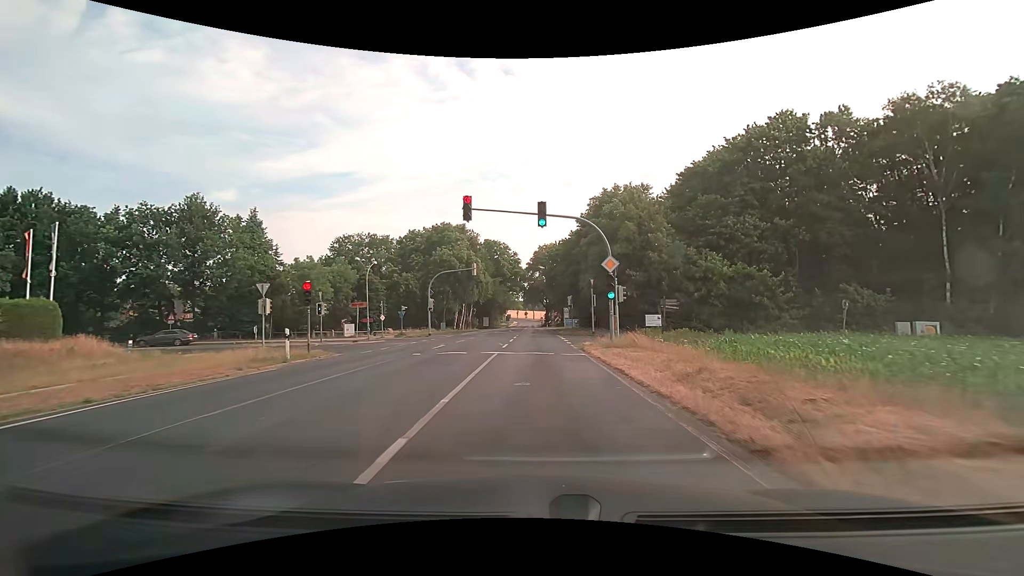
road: secondary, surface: asphalt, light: Day
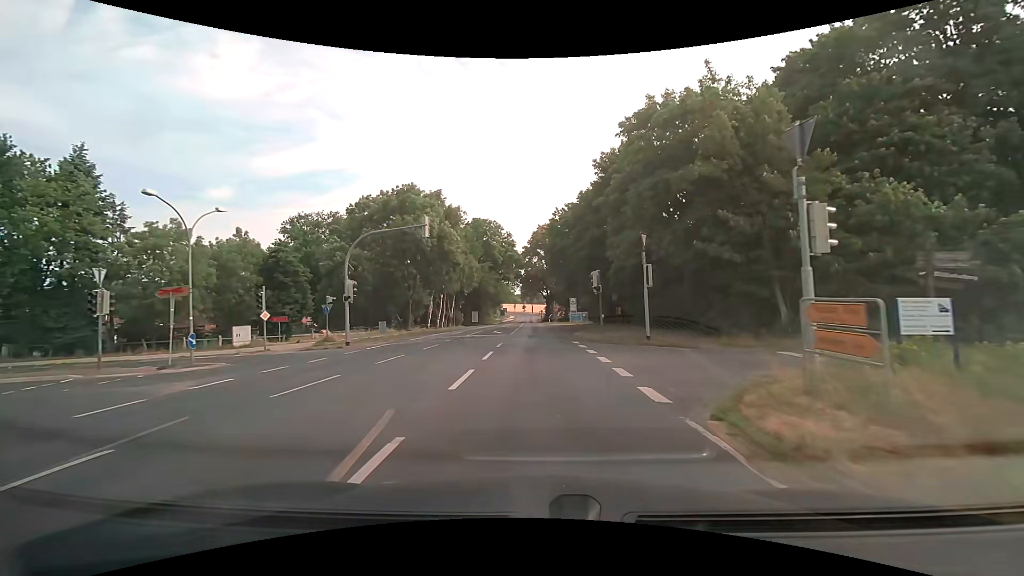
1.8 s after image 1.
(+0.2, +20.9) m; 0°
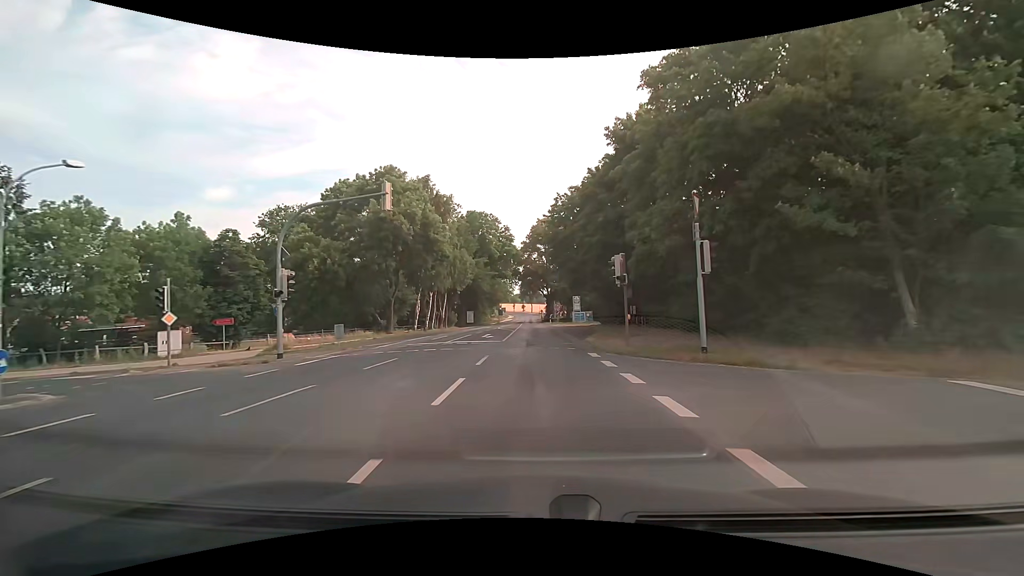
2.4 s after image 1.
(0.0, +7.2) m; 0°
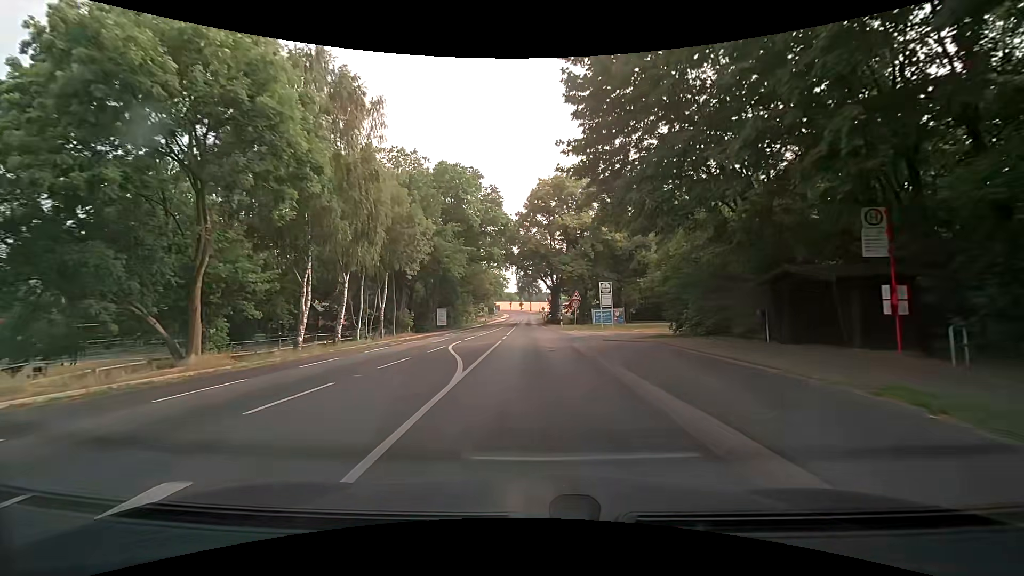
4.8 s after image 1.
(-0.2, +29.4) m; 0°
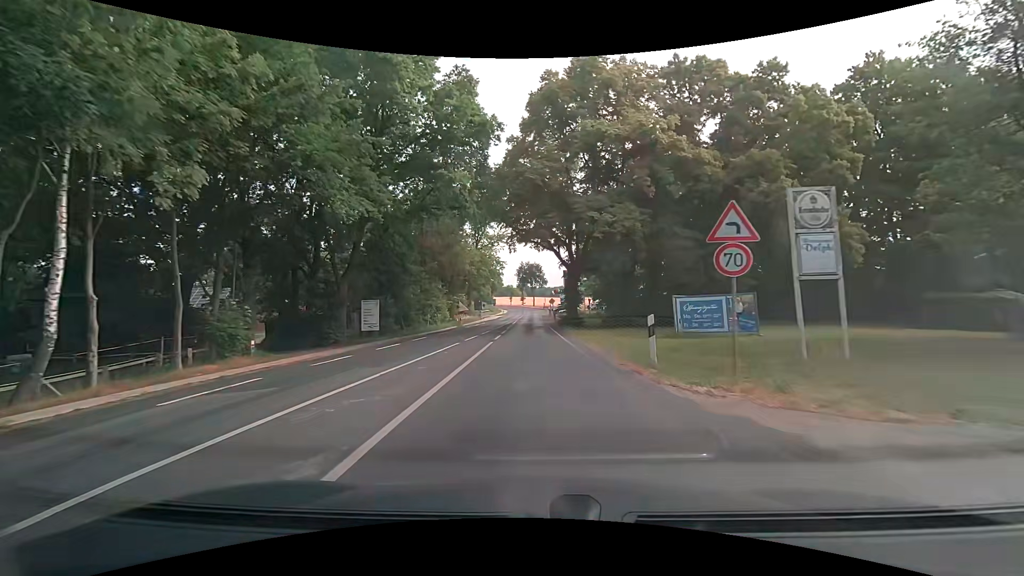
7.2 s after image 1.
(-0.2, +30.8) m; 0°
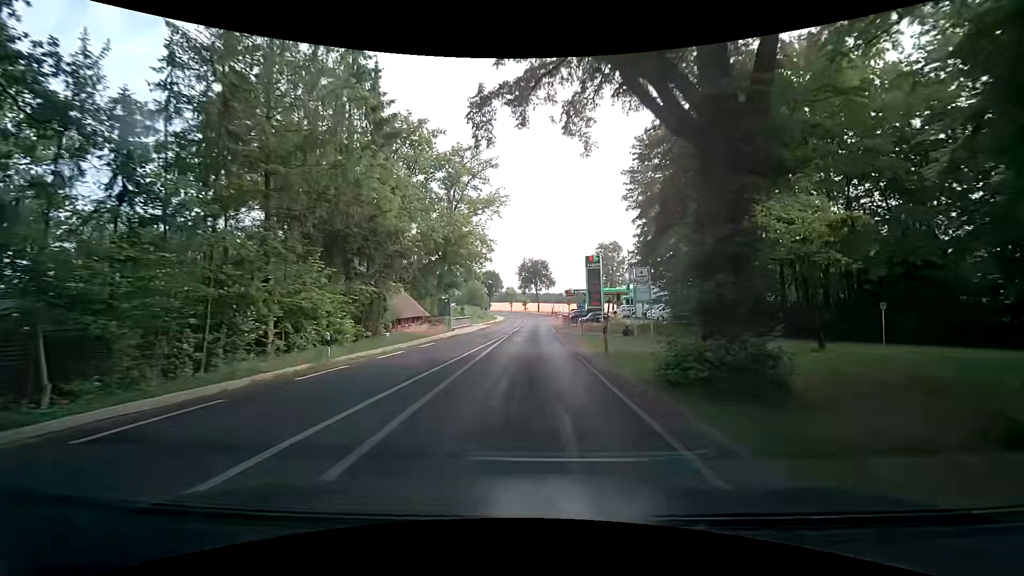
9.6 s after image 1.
(-0.2, +33.0) m; 0°
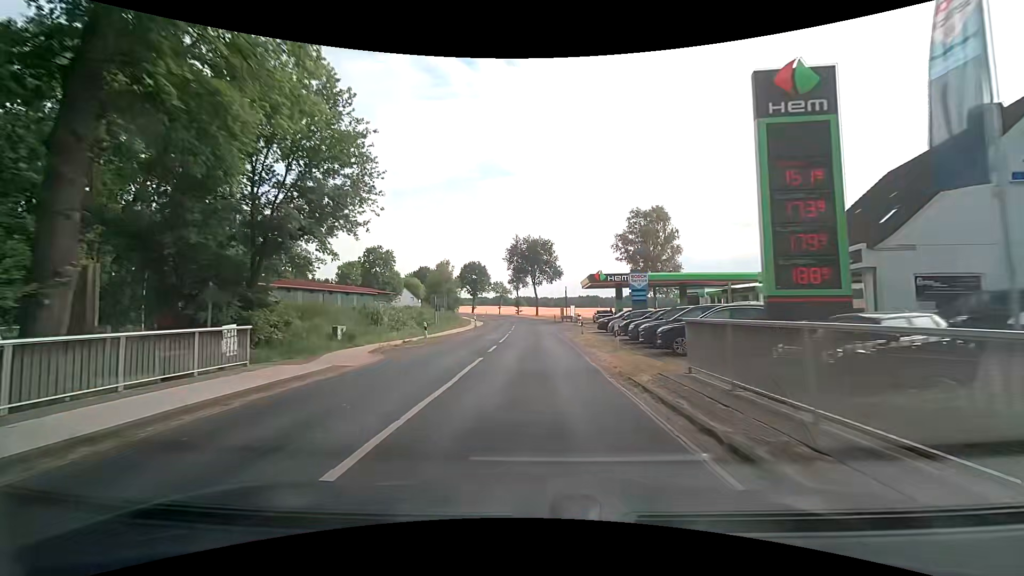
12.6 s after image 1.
(+0.1, +47.2) m; 0°
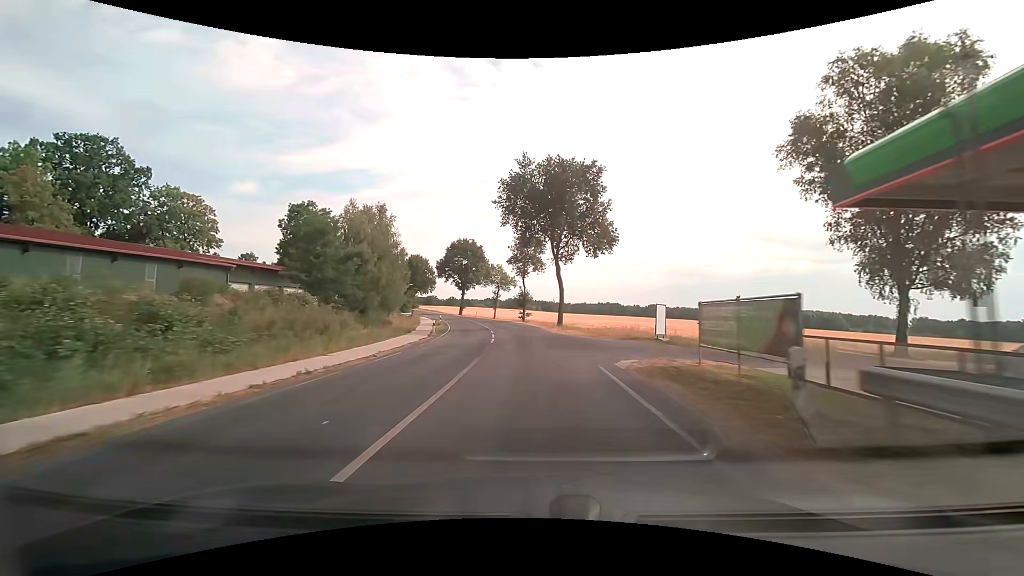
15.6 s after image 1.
(-0.3, +51.6) m; -2°
(0, +10) (0, +20) (-1, +30) (-2, +40) (-3, +50) (-5, +60) (-7, +69) (-10, +79) (-13, +89) (-16, +98) m
